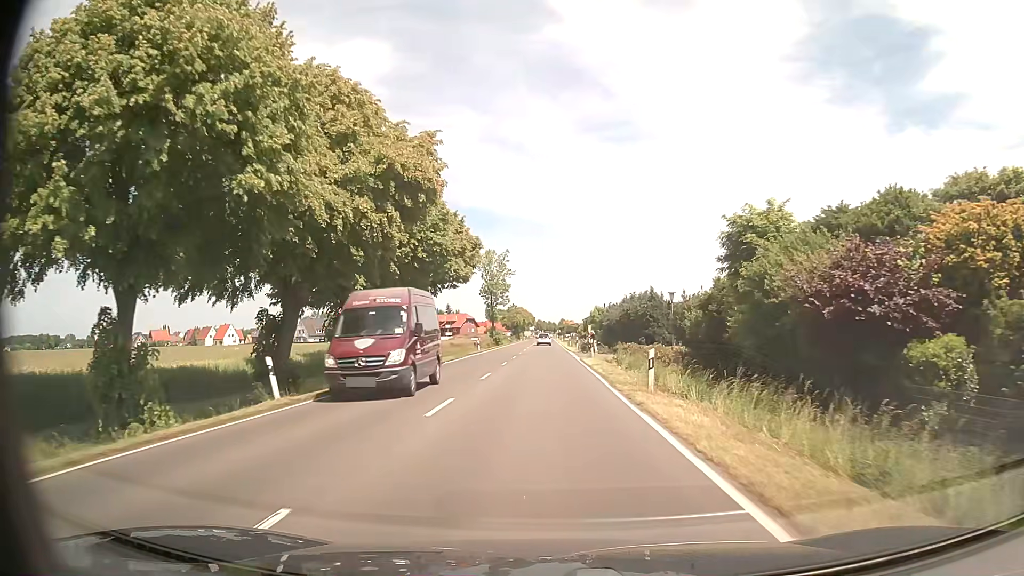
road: primary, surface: asphalt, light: Day
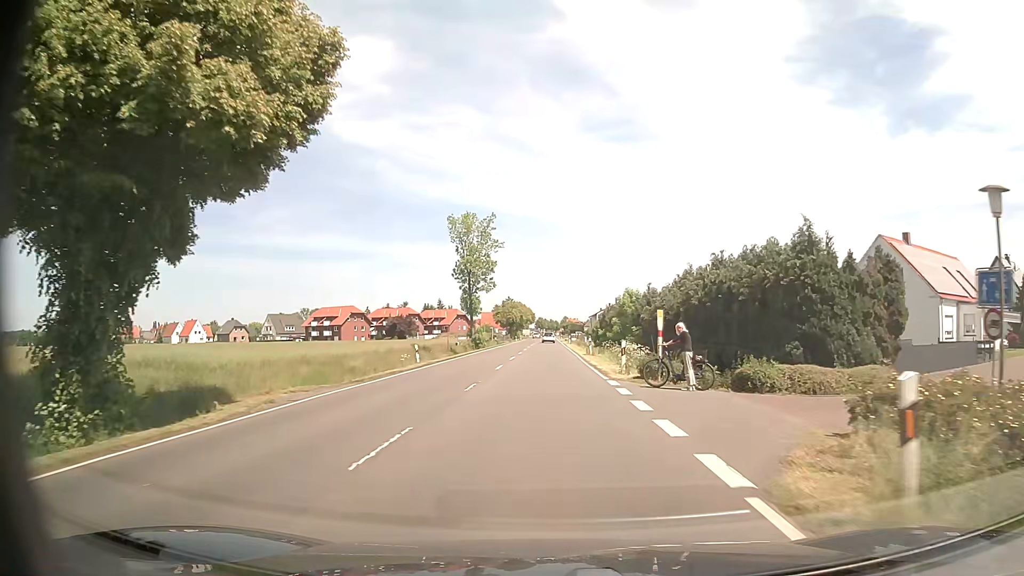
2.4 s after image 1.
(-0.2, +31.9) m; 0°
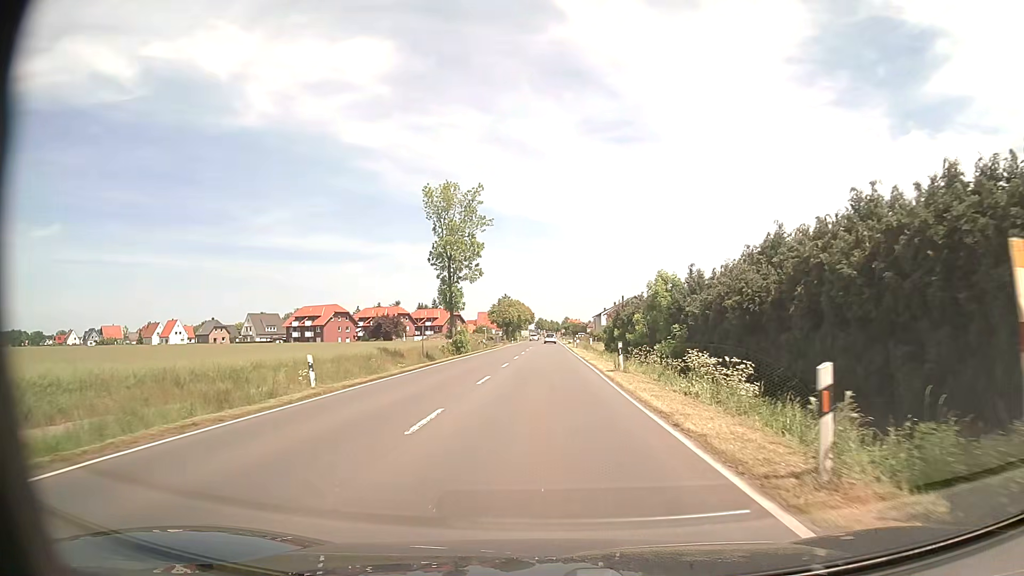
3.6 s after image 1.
(0.0, +15.9) m; 0°
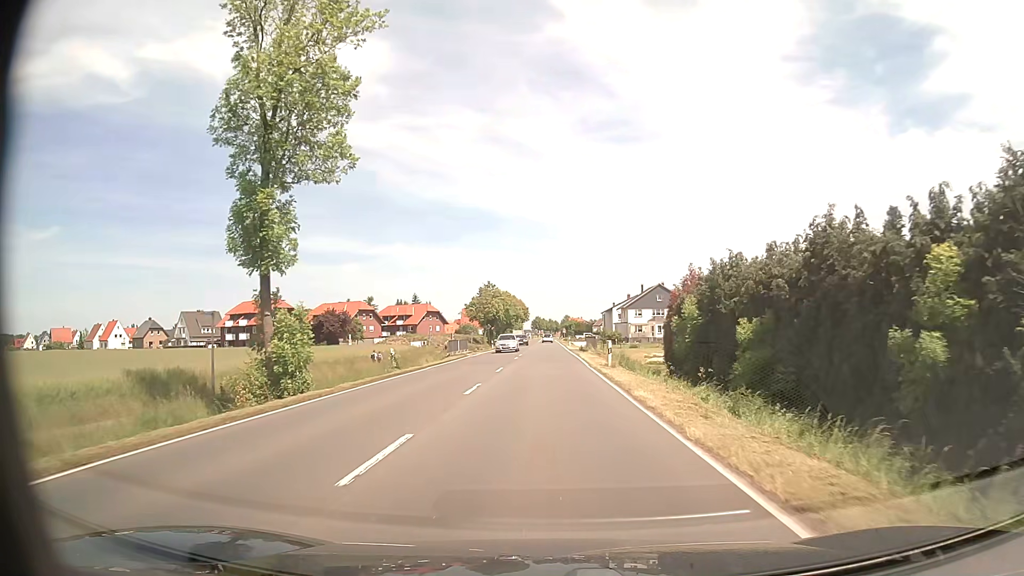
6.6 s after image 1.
(+0.3, +39.5) m; 0°
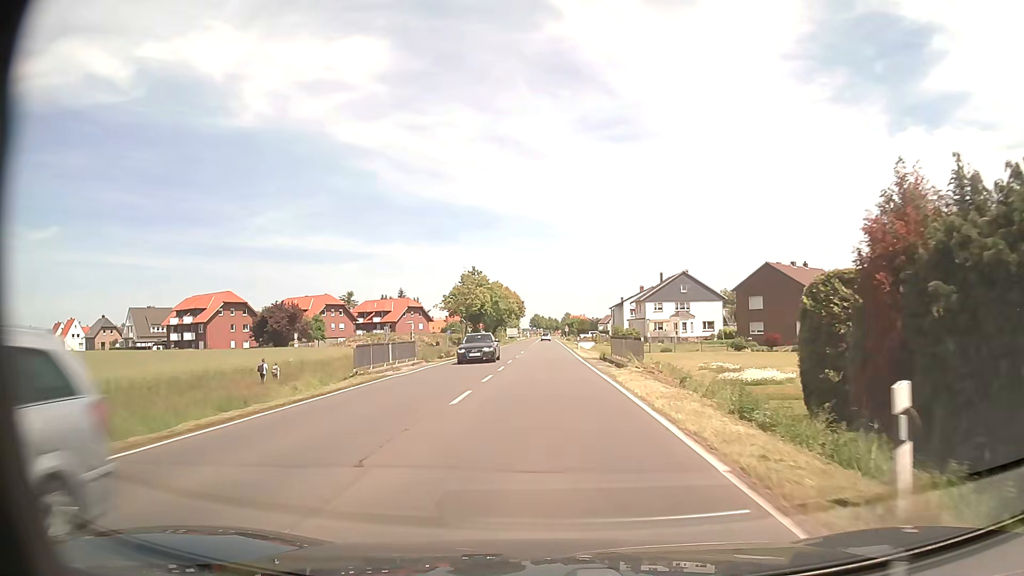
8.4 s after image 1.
(0.0, +23.7) m; 0°
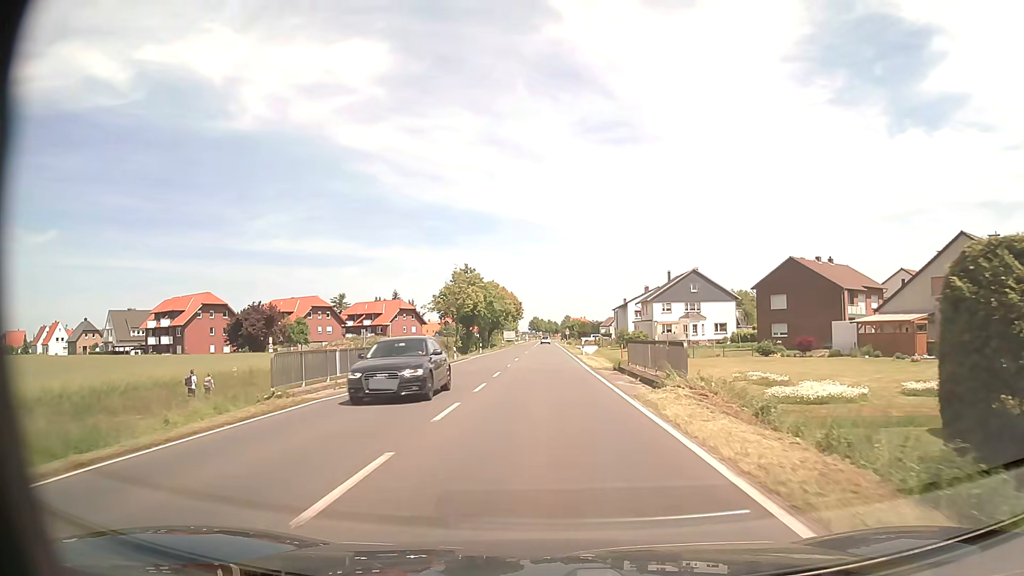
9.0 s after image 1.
(0.0, +7.9) m; 0°
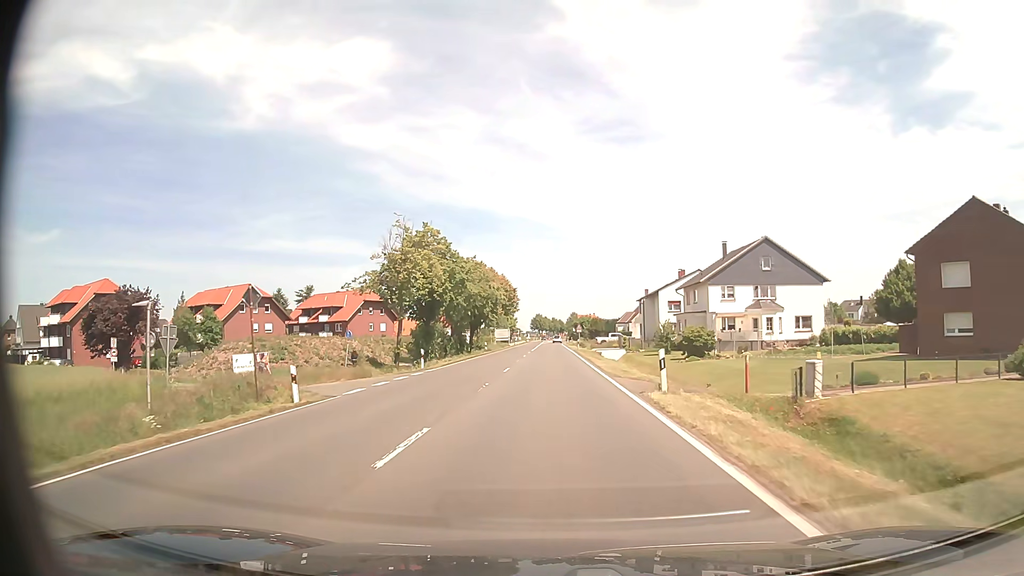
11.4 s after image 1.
(-0.1, +31.6) m; 0°
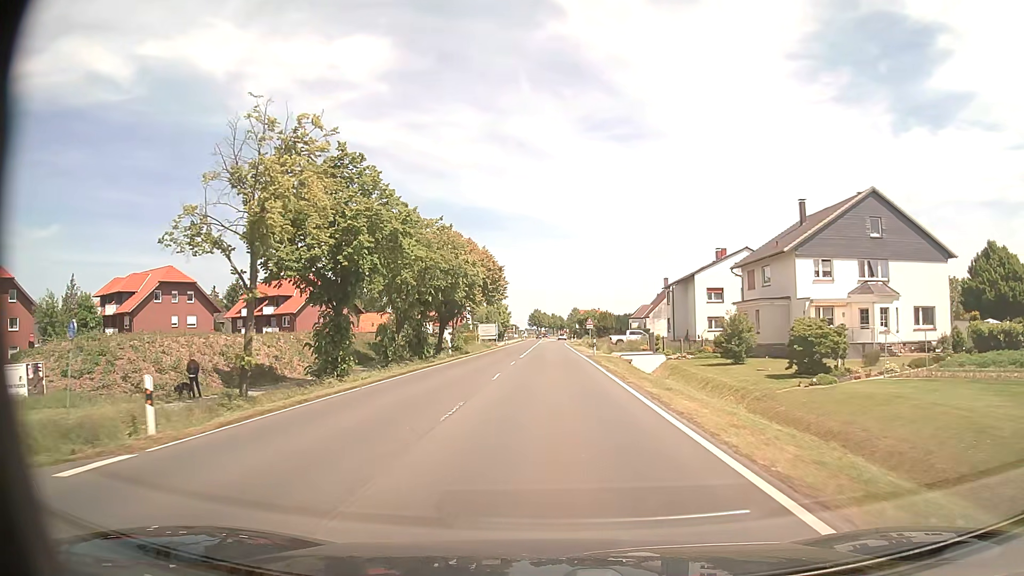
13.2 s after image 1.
(-0.1, +23.7) m; 0°
(0, +10) (0, +20) (0, +30) (0, +40) (0, +50) (0, +60) (+1, +70) (+1, +80) (+1, +90) (+1, +100) m
